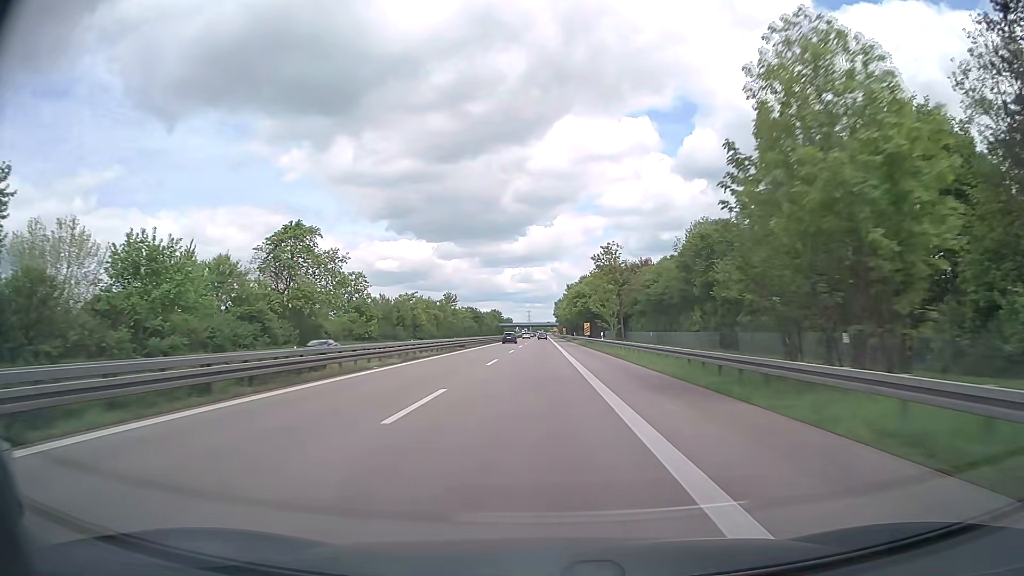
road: trunk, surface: asphalt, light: Day
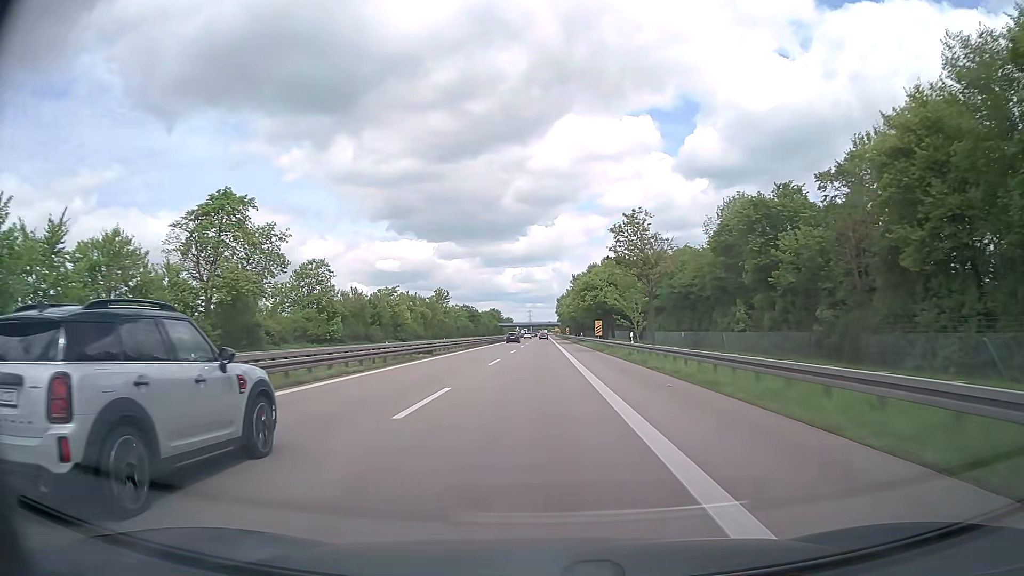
(0.0, +17.4) m; 0°
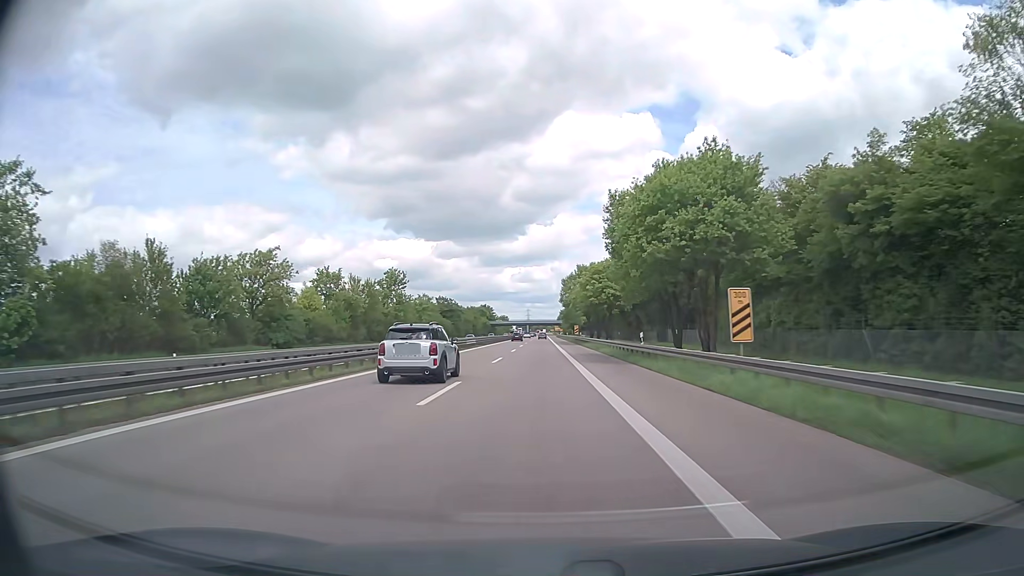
(0.0, +52.0) m; 0°
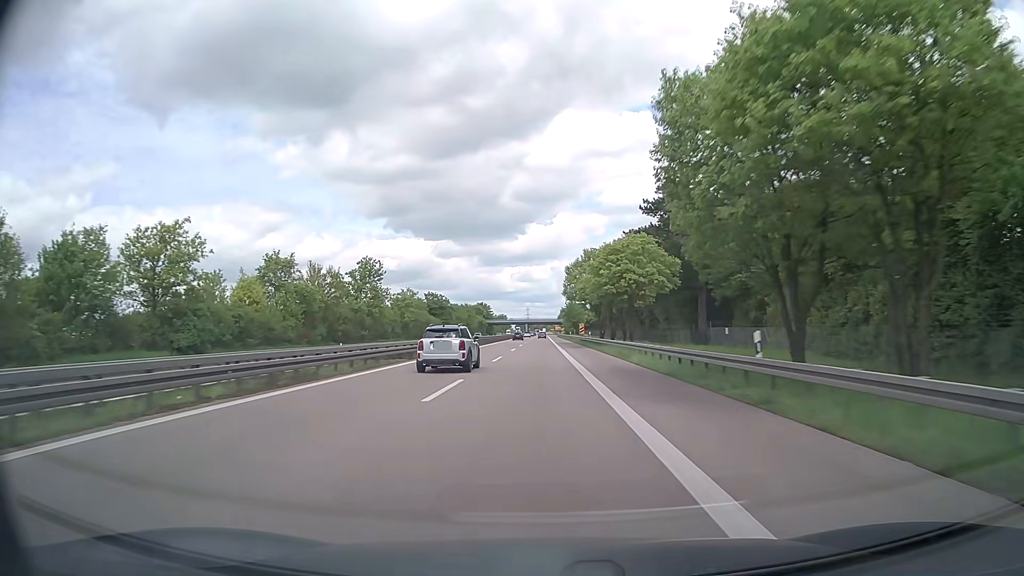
(0.0, +17.3) m; 0°
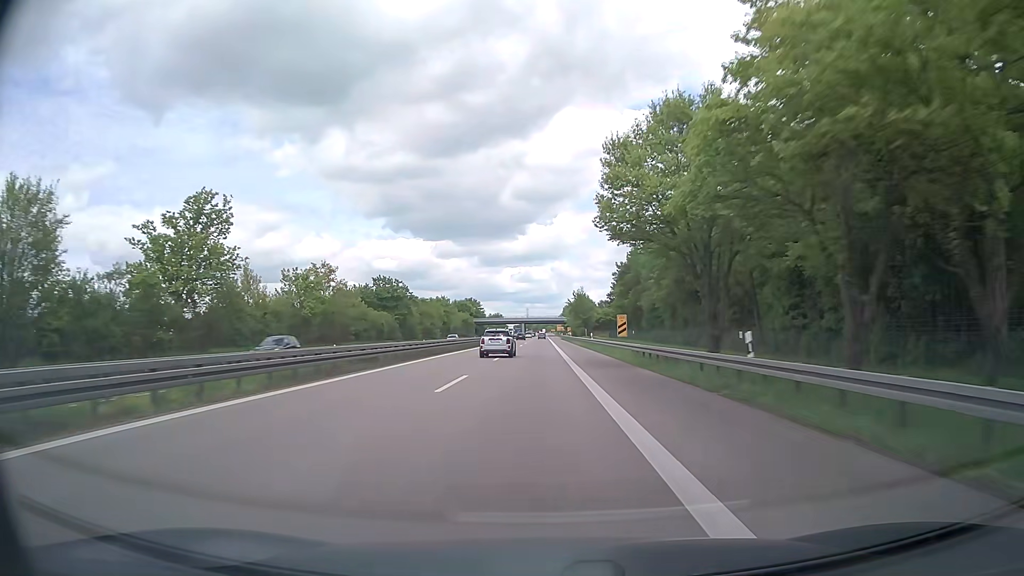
(0.0, +51.7) m; 0°
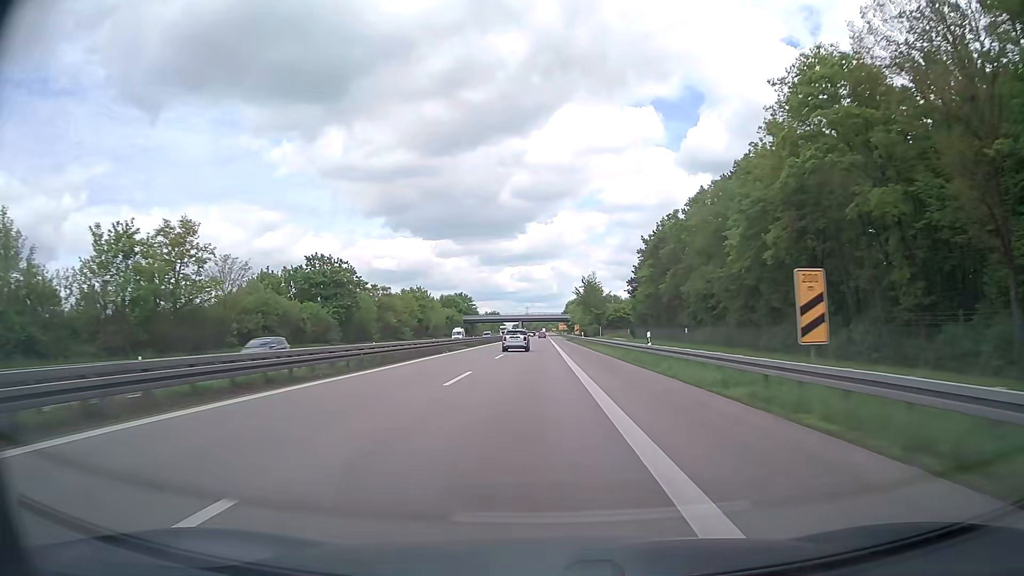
(0.0, +34.3) m; 0°
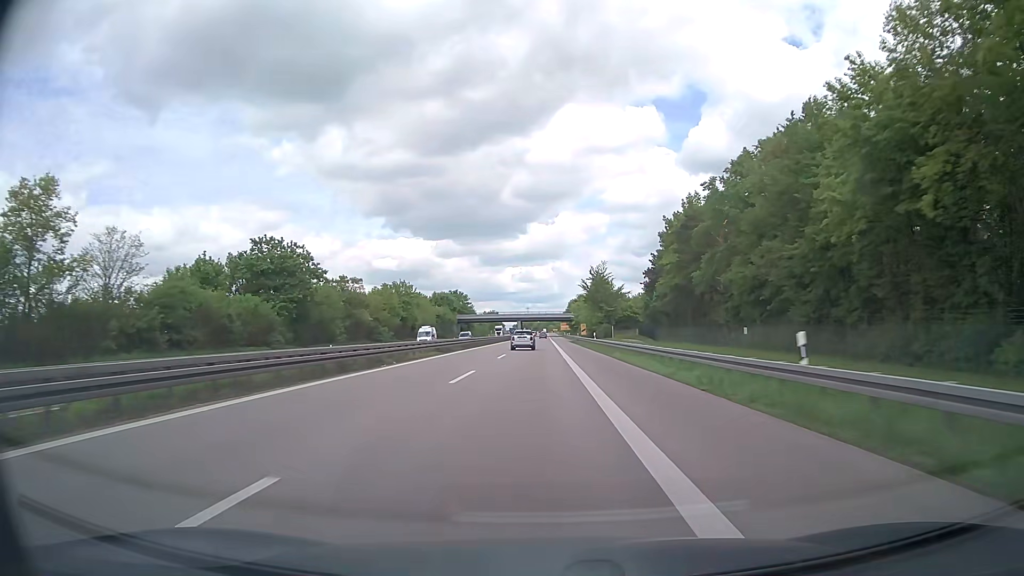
(0.0, +17.1) m; 0°
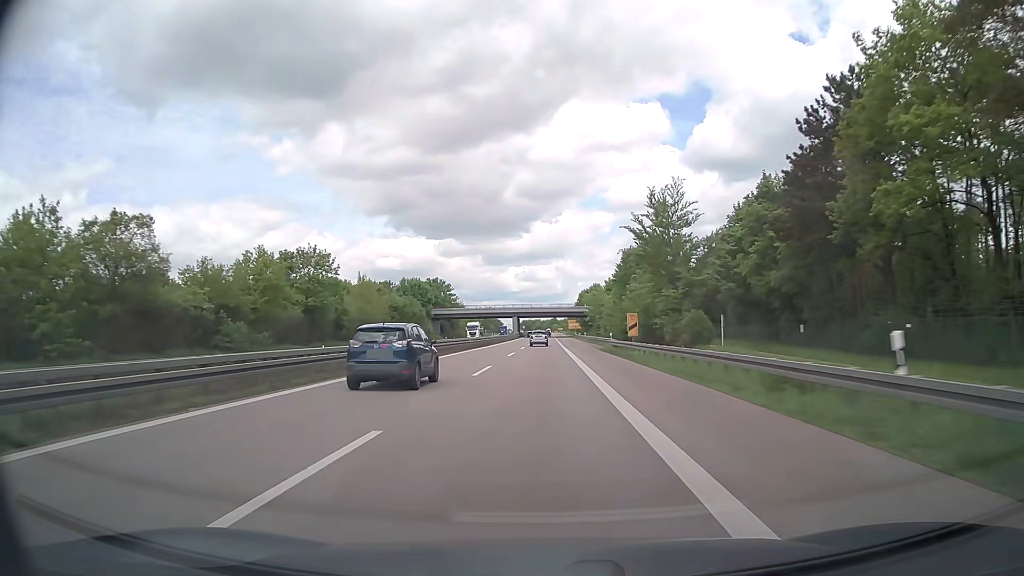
(-0.1, +50.9) m; 0°
(0, +10) (0, +20) (0, +30) (0, +40) (0, +50) (0, +60) (0, +70) (0, +80) (0, +90) (0, +100) m
